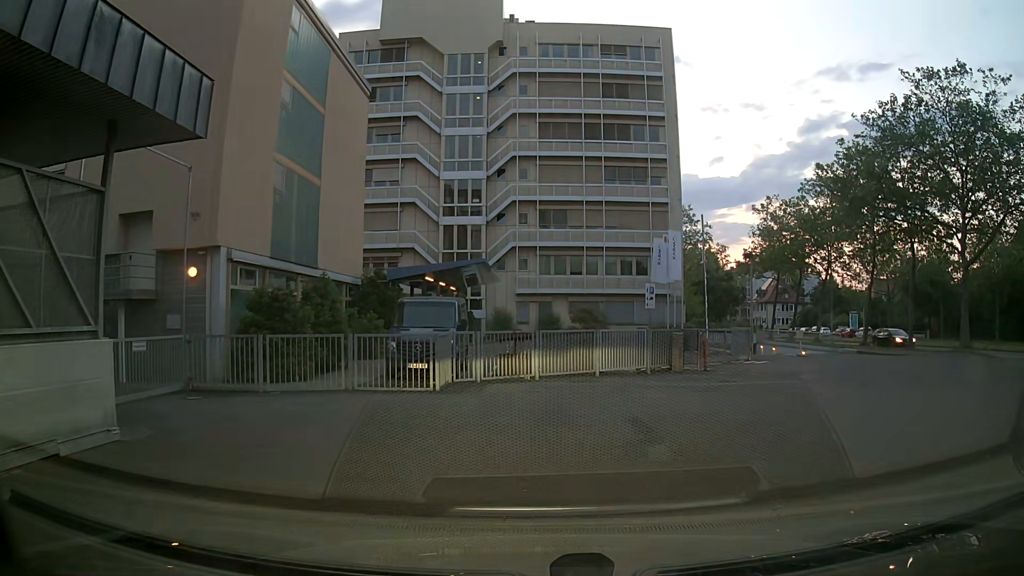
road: service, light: Dusk
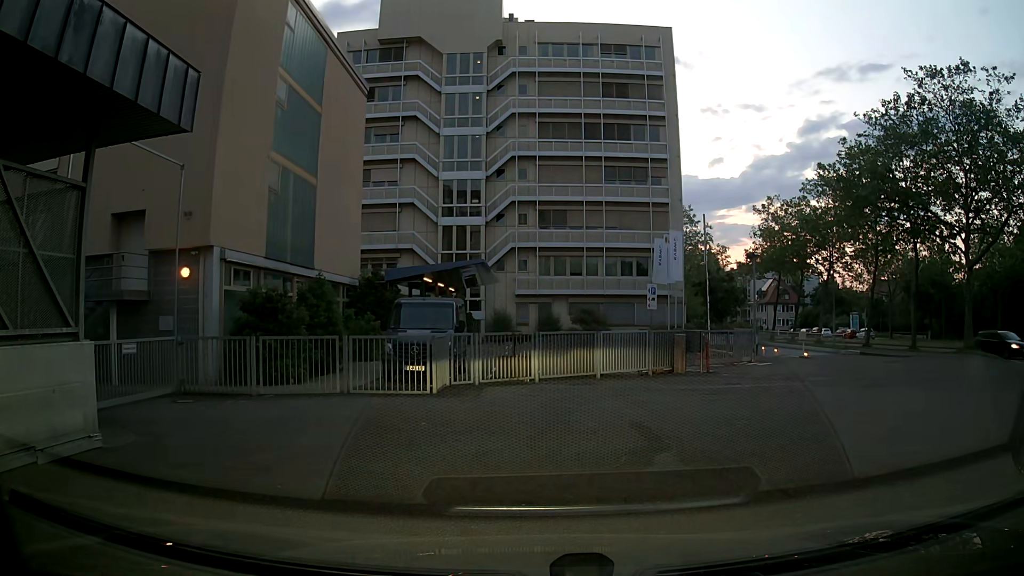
(0.0, +0.4) m; 0°
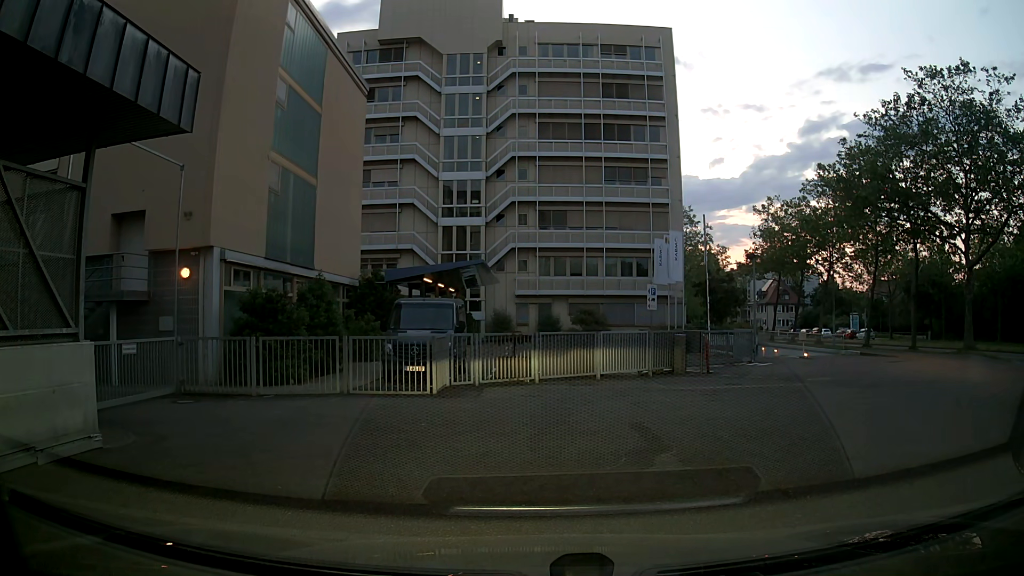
(0.0, +0.1) m; 0°
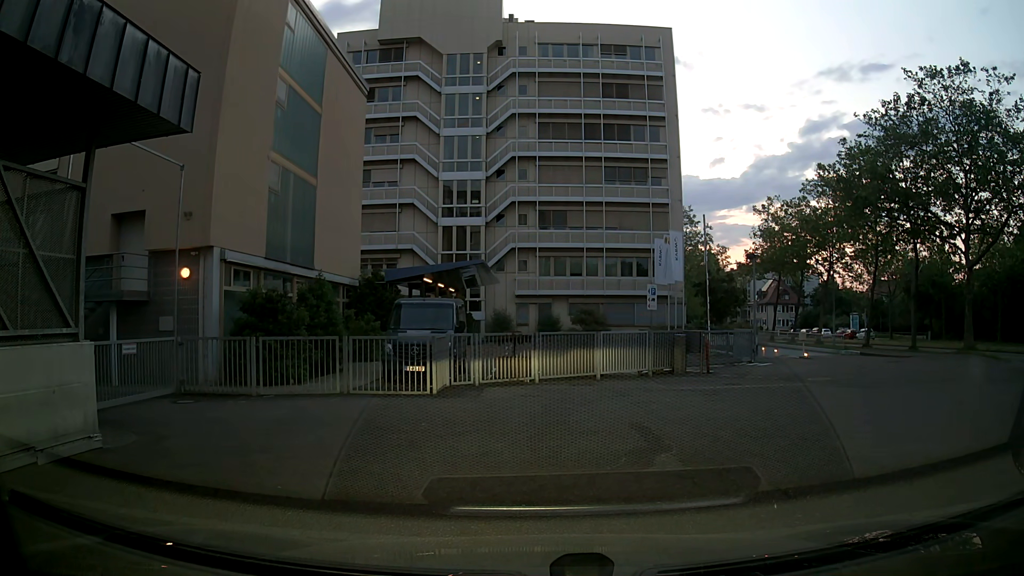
(0.0, 0.0) m; 0°
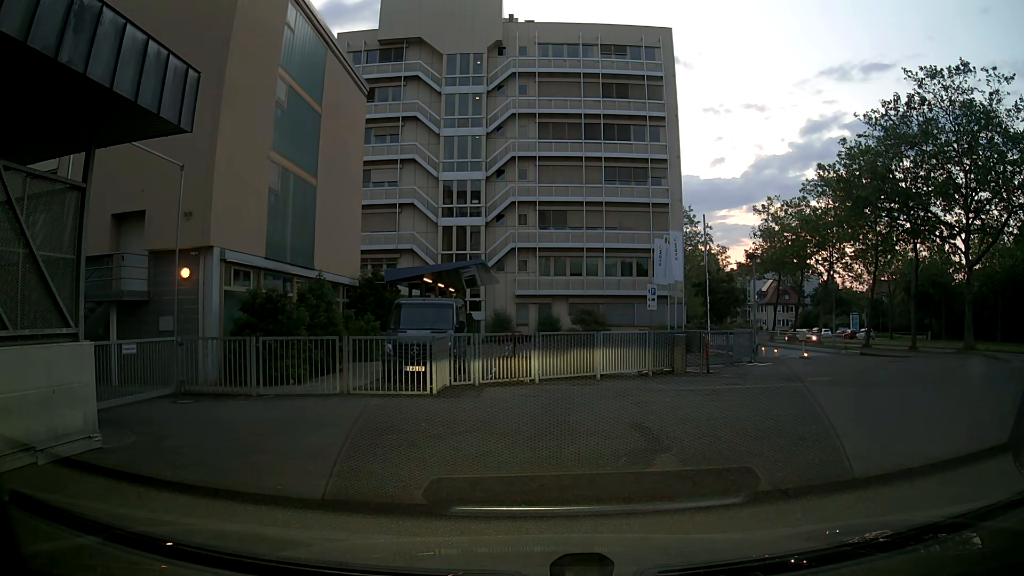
(0.0, 0.0) m; 0°
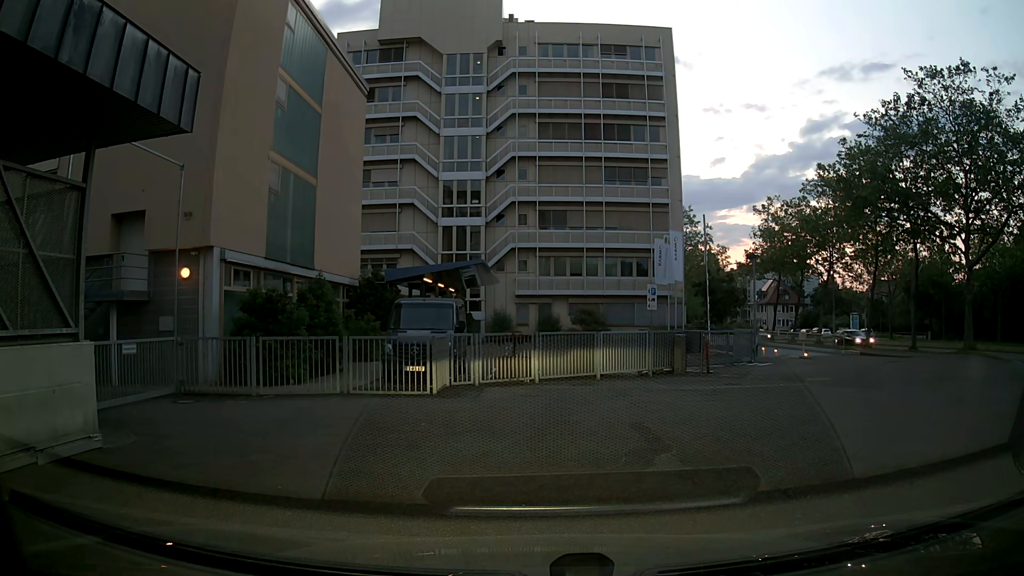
(0.0, 0.0) m; 0°
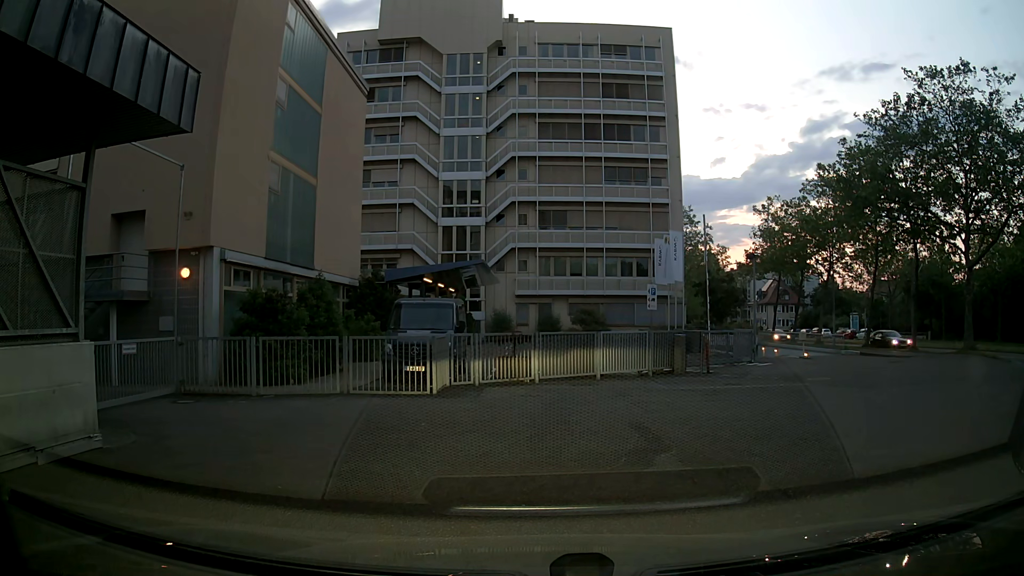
(0.0, 0.0) m; 0°
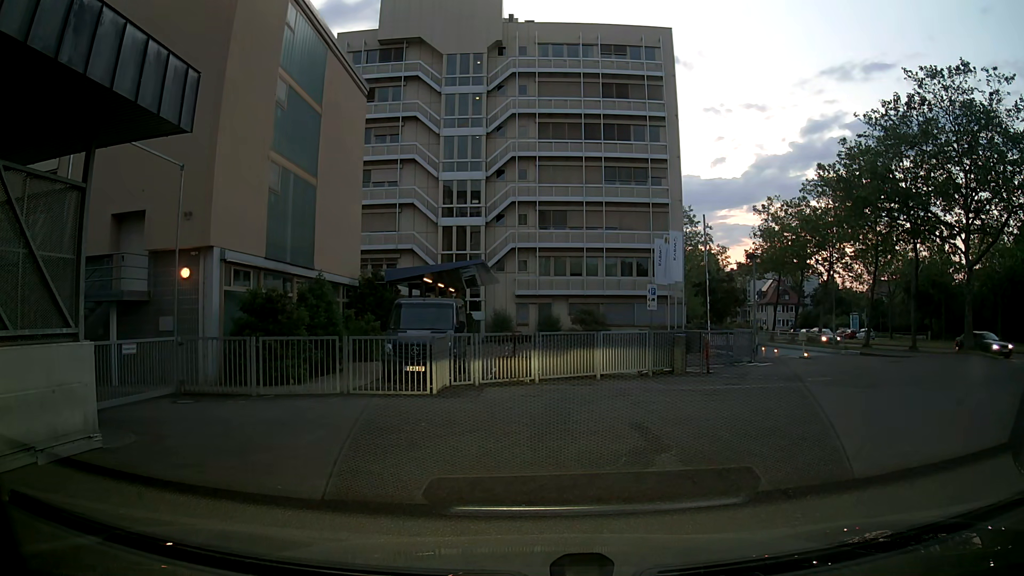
(0.0, 0.0) m; 0°
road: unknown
